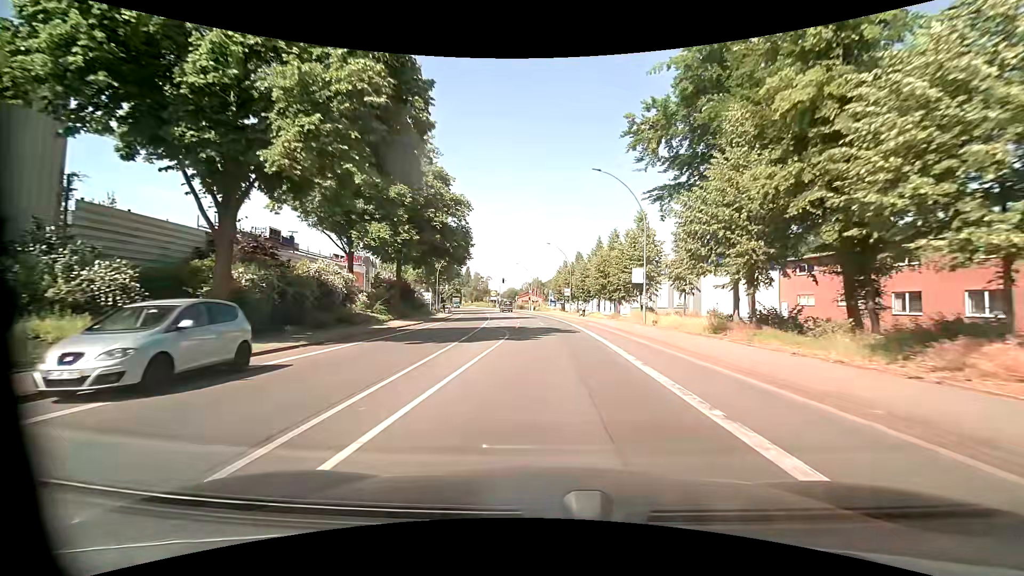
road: primary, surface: asphalt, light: Day
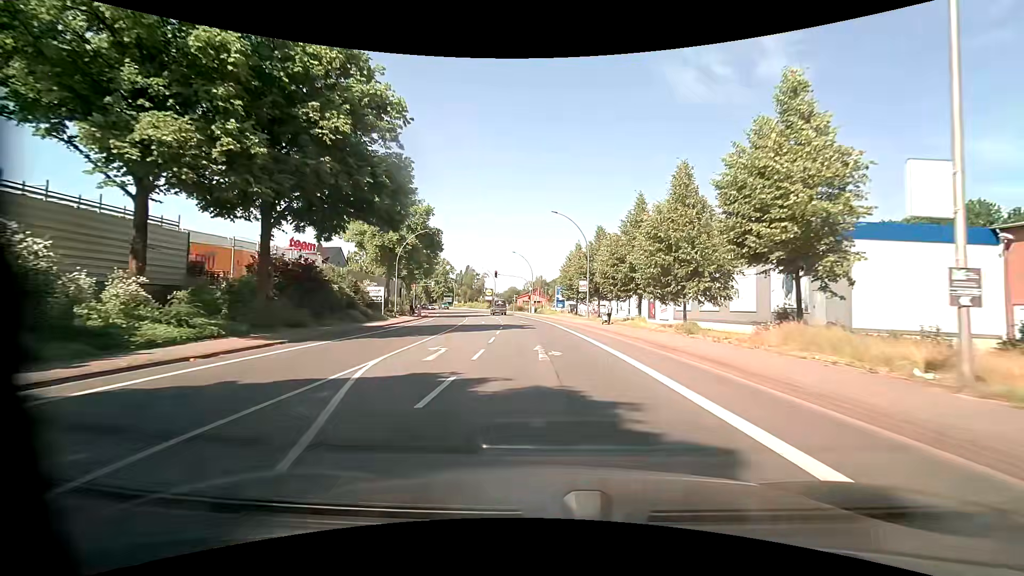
(+0.1, +23.8) m; +1°
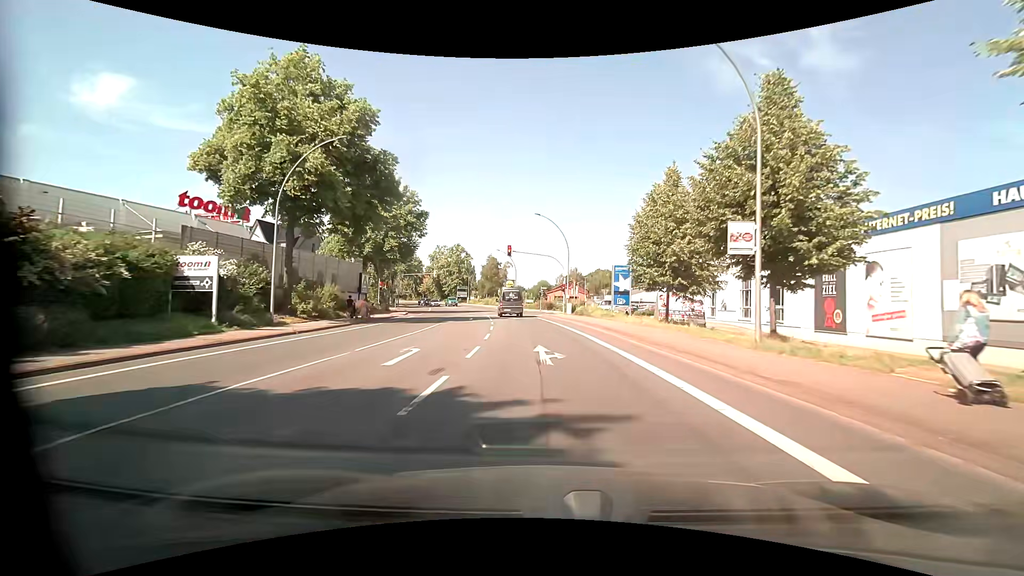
(-1.3, +30.9) m; -4°
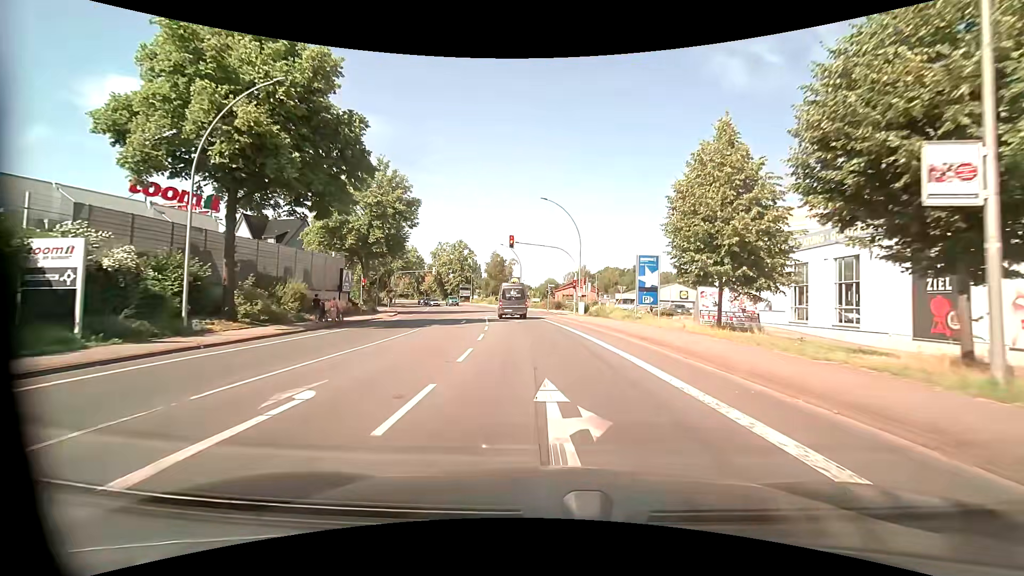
(-0.1, +6.8) m; -1°
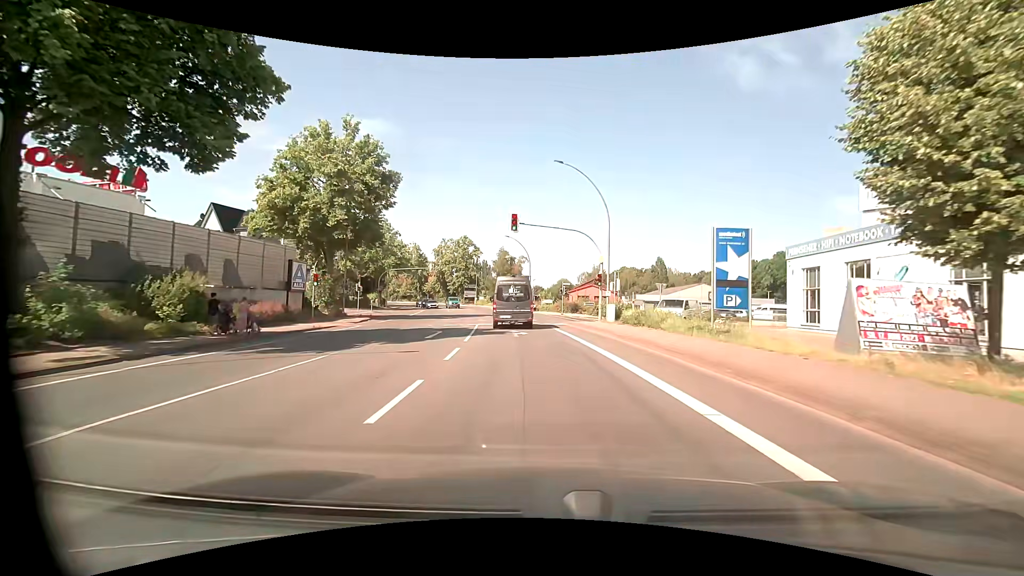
(-0.1, +11.2) m; -2°
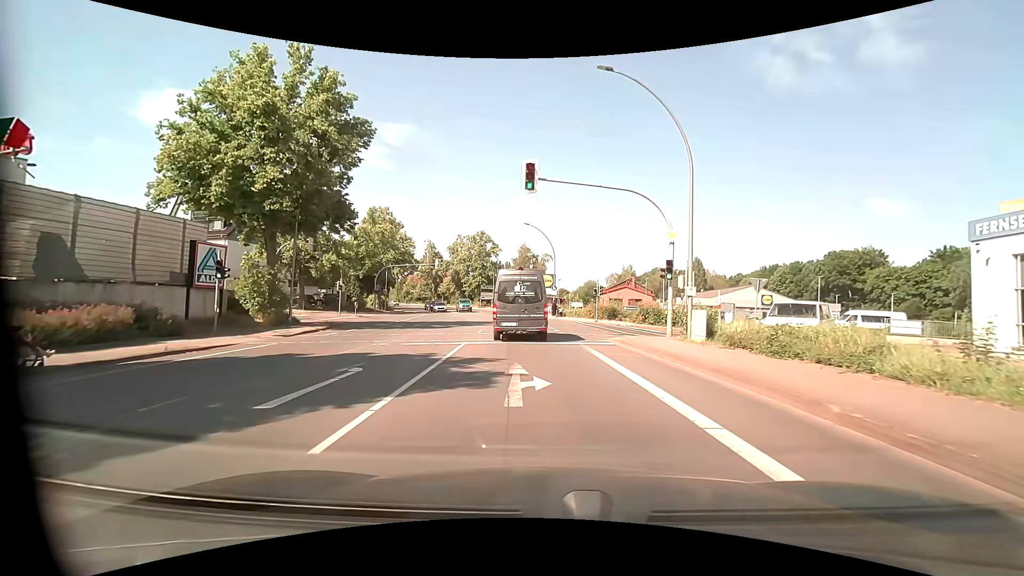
(-0.2, +12.2) m; -2°
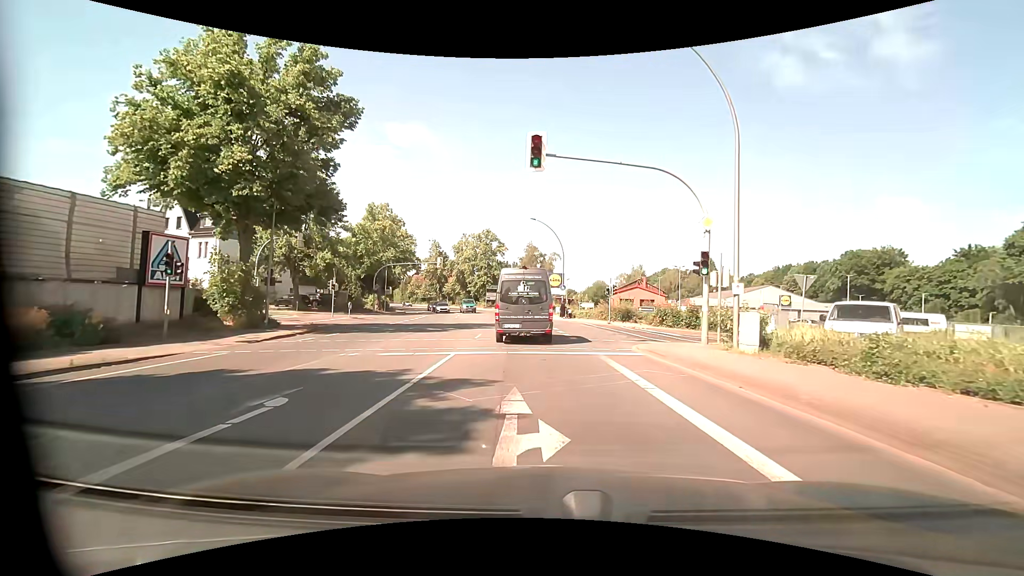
(0.0, +3.4) m; -2°
